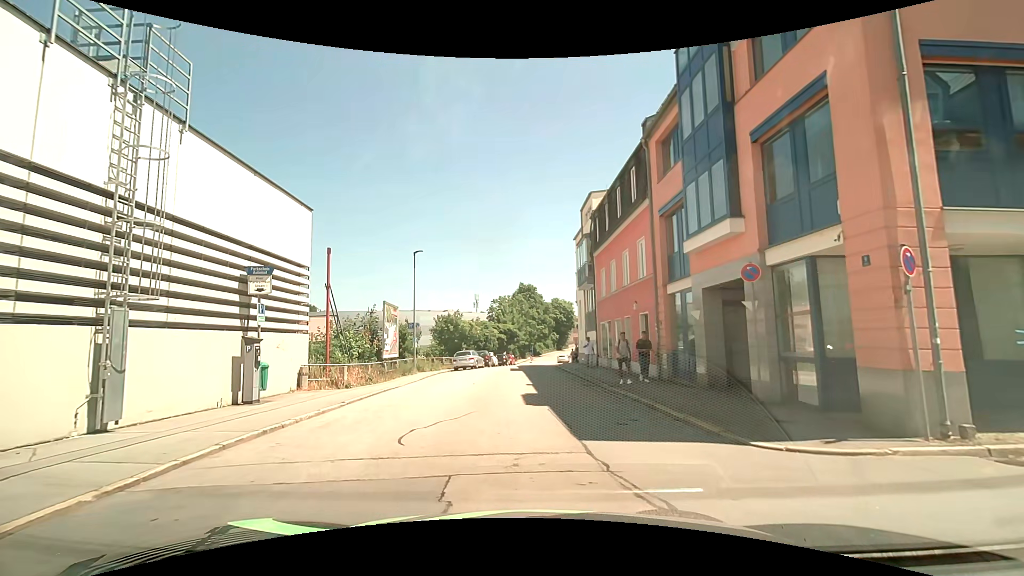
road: residential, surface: asphalt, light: Day
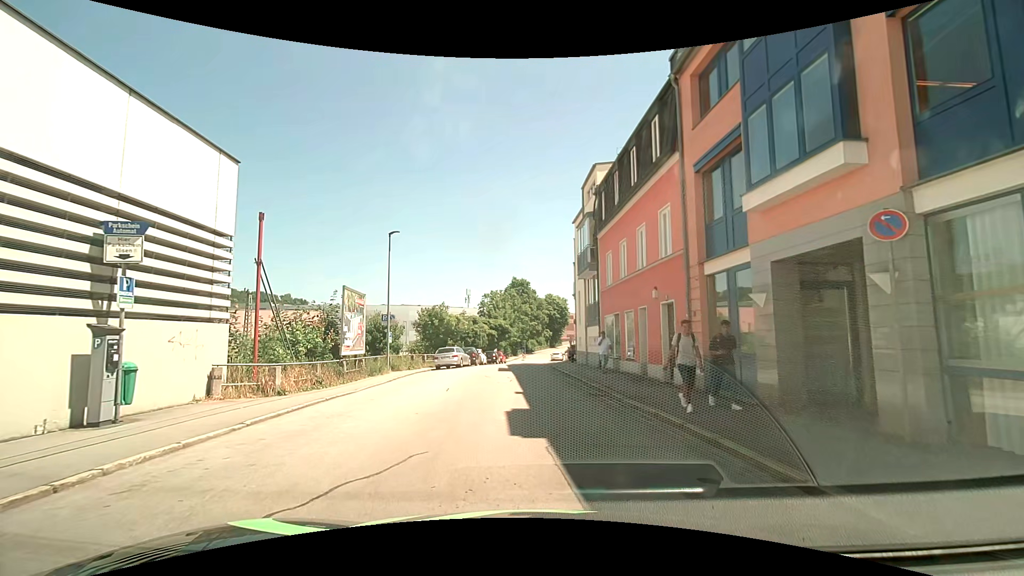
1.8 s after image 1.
(0.0, +4.5) m; +1°
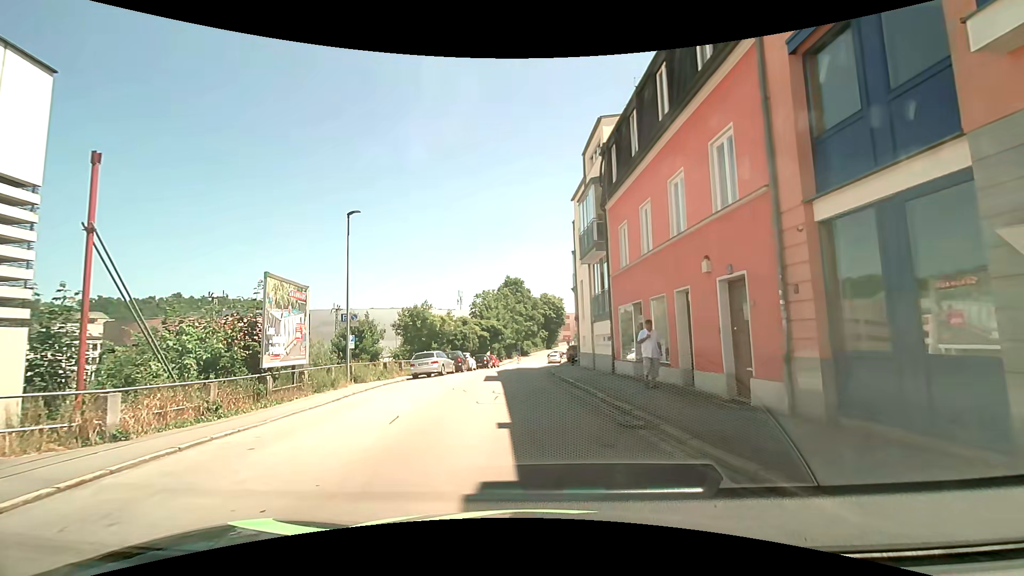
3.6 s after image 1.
(+0.2, +5.5) m; +2°
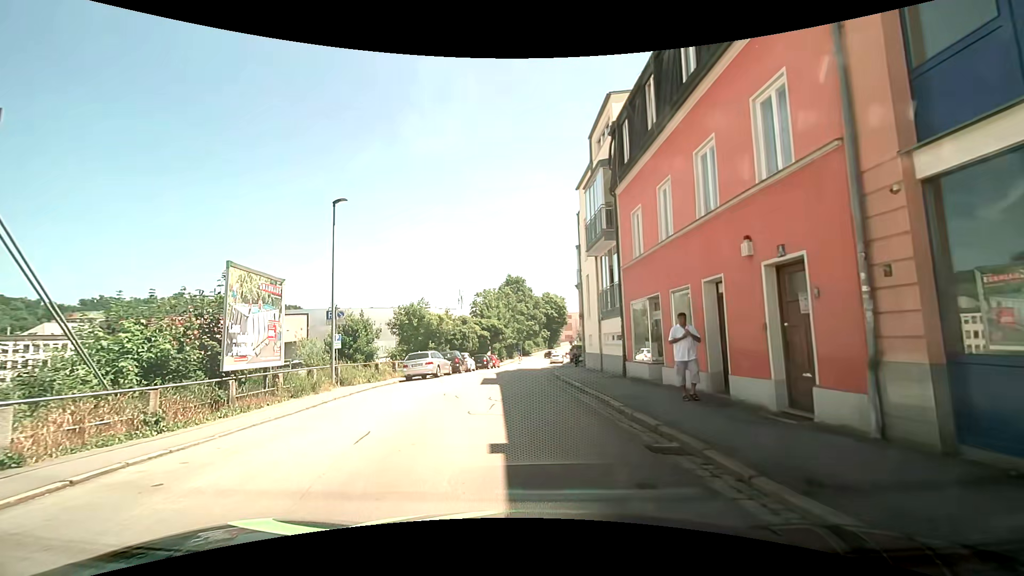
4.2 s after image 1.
(0.0, +2.0) m; -2°
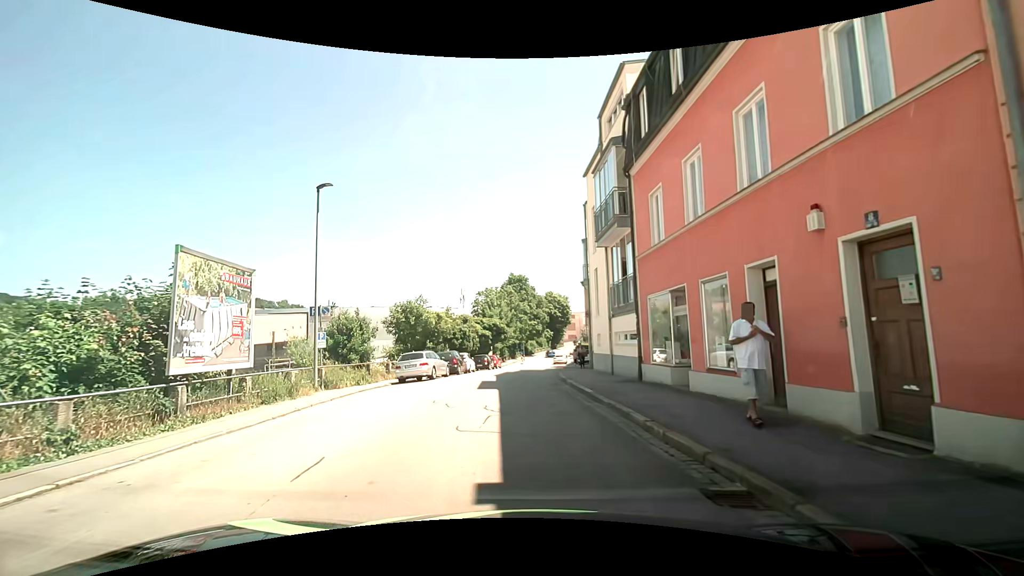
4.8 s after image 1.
(0.0, +2.0) m; 0°
